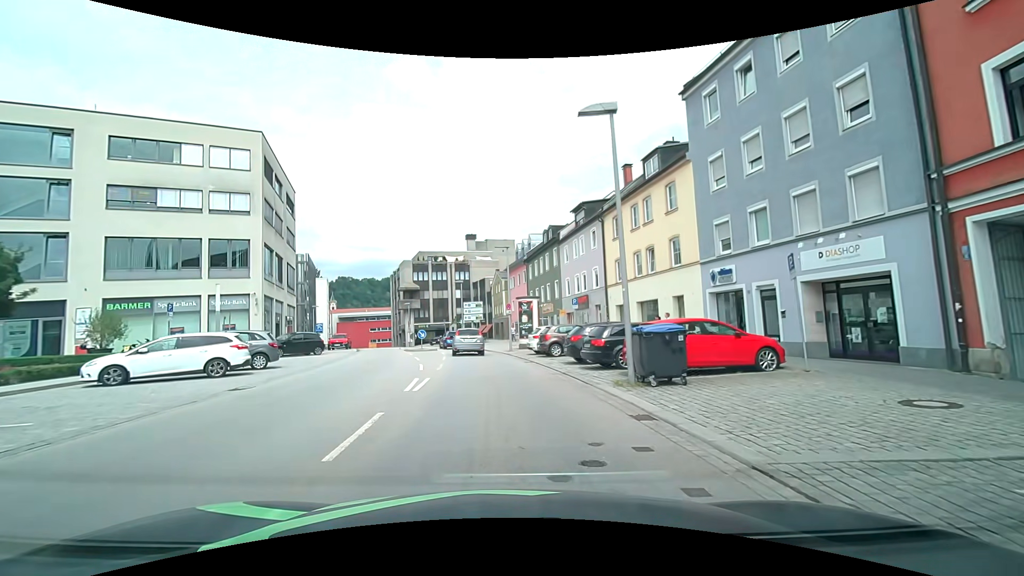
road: tertiary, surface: asphalt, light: Day
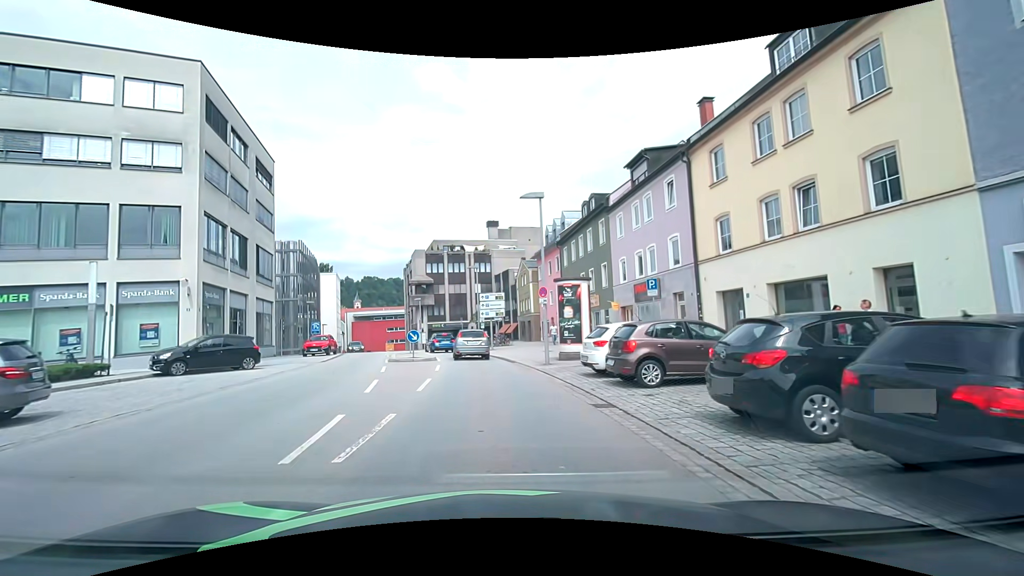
(-0.1, +11.9) m; -2°
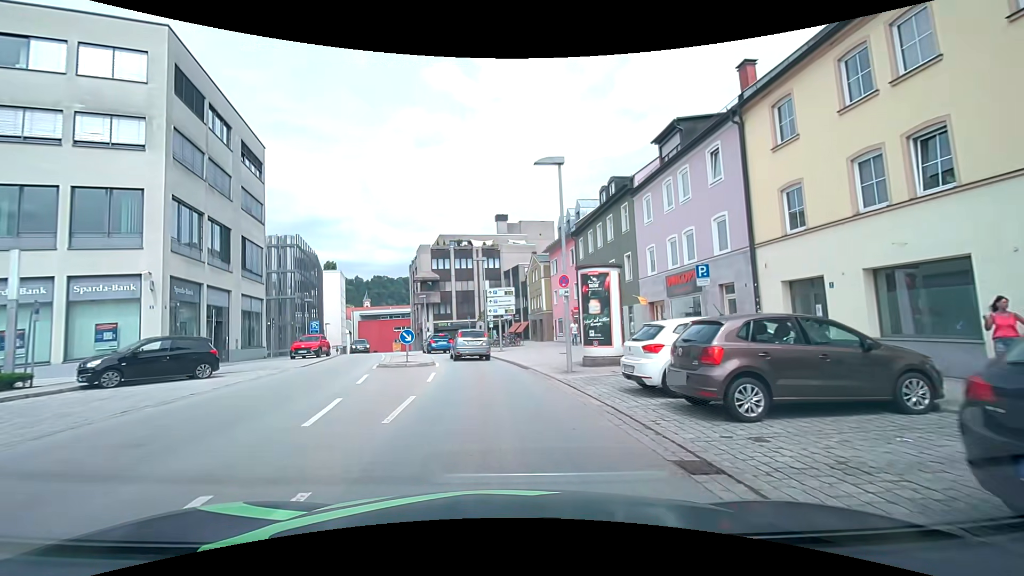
(0.0, +3.9) m; -1°
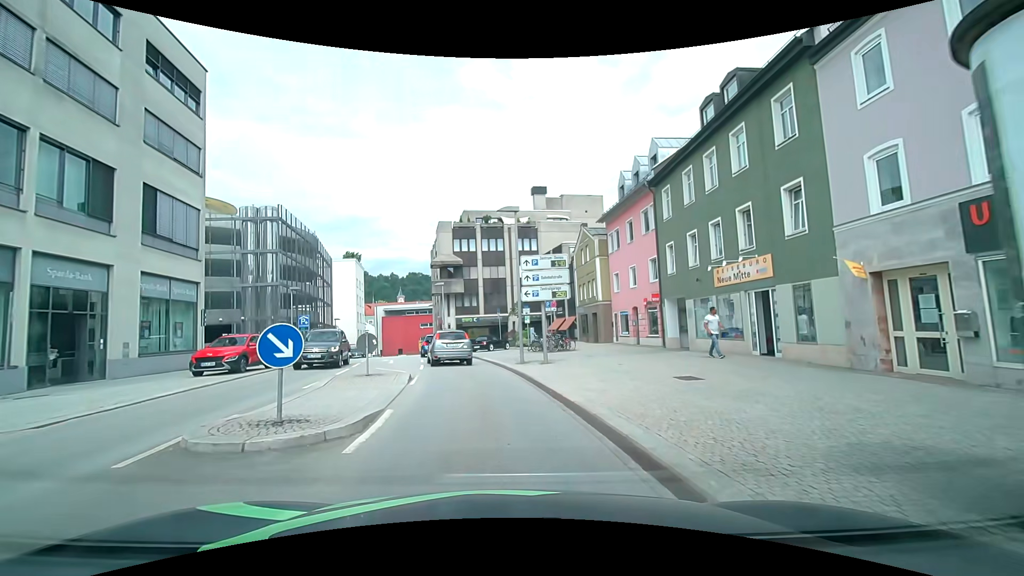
(-0.3, +13.8) m; -3°
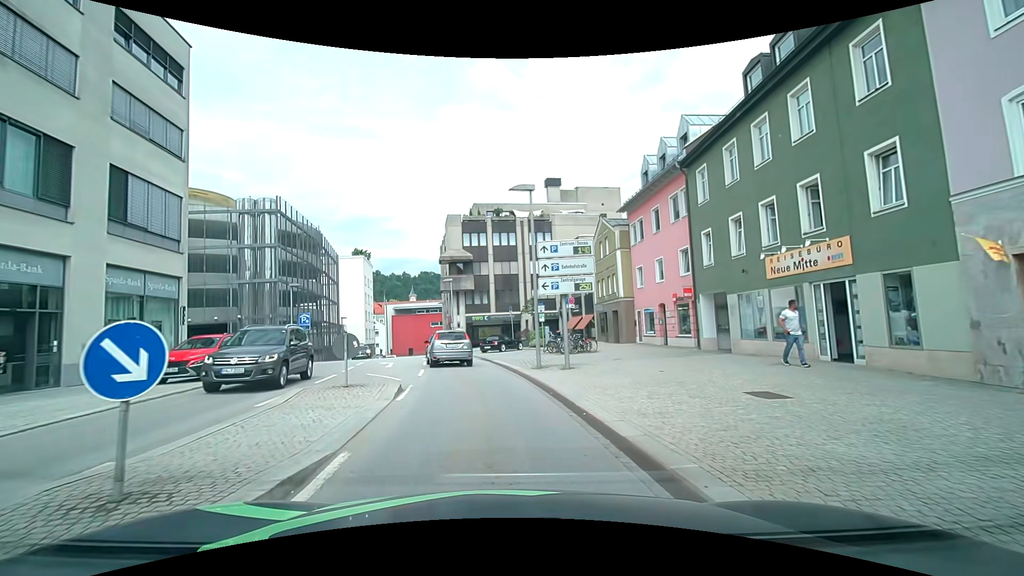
(0.0, +3.0) m; 0°
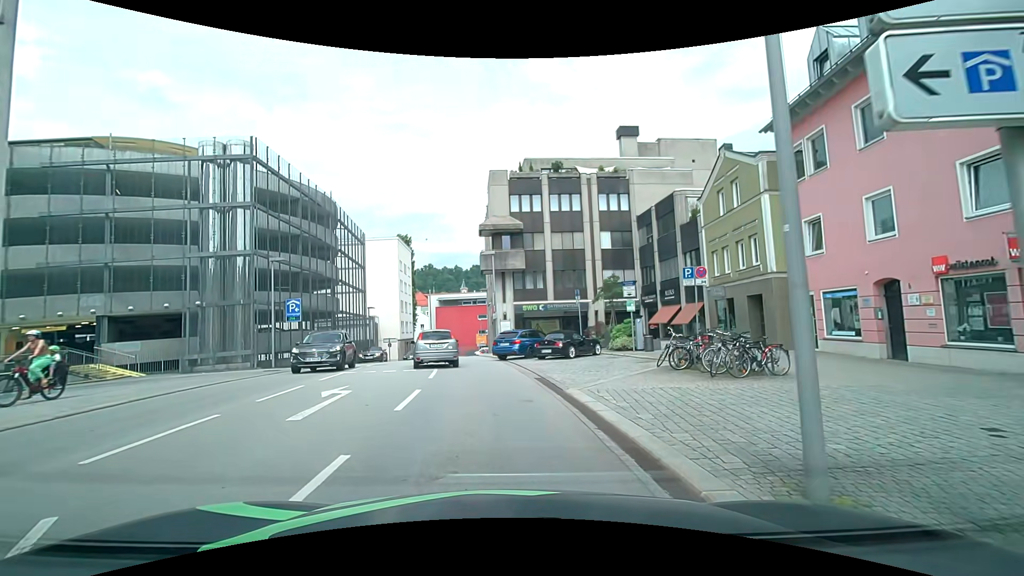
(-1.0, +13.4) m; -8°
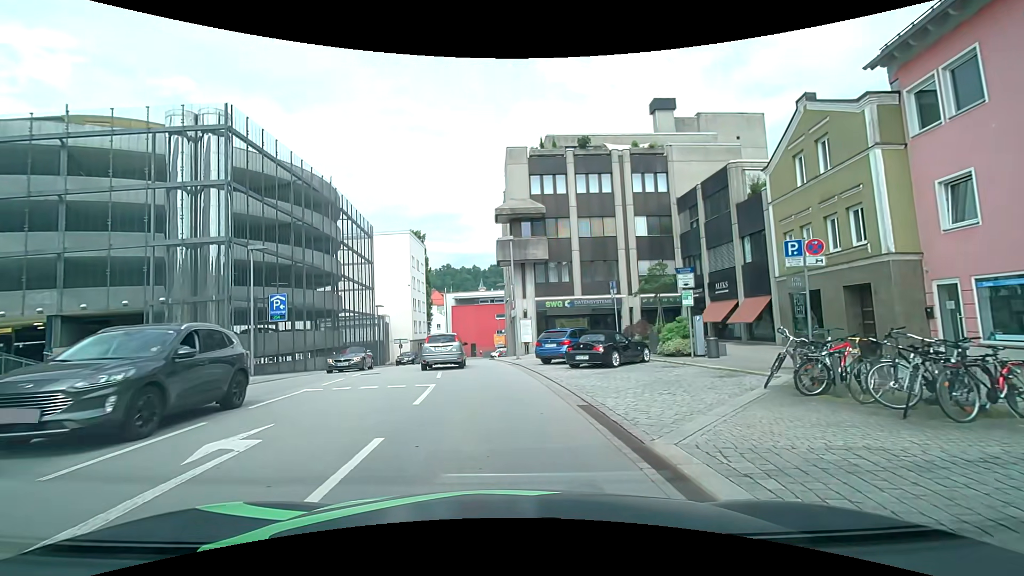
(-0.1, +5.2) m; -1°
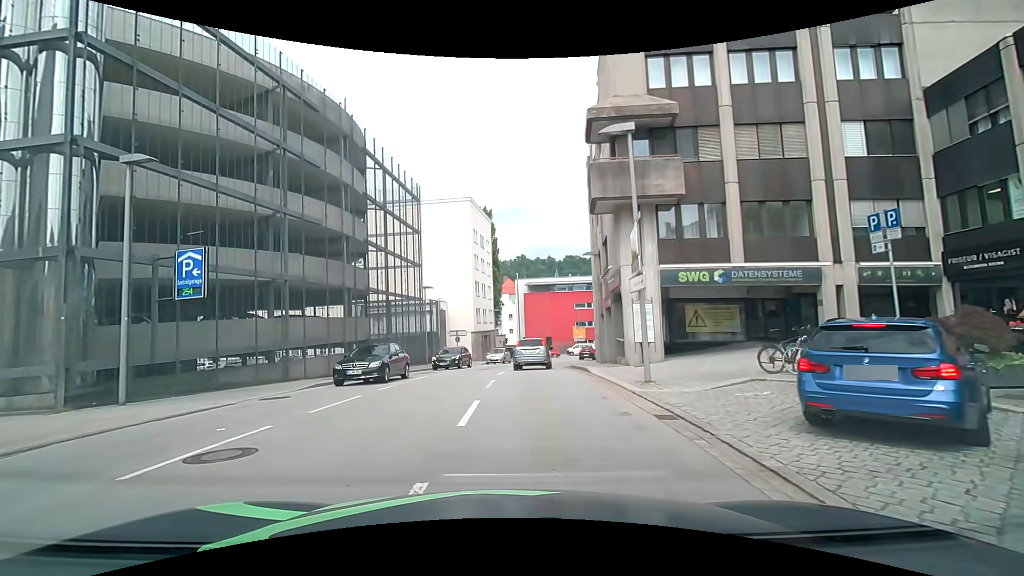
(-0.9, +14.2) m; -10°
